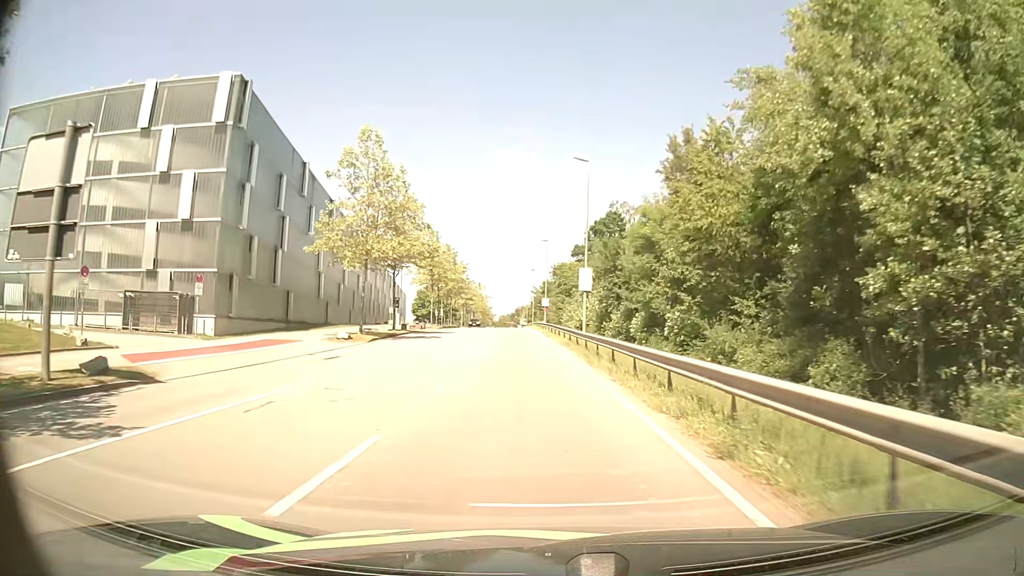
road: secondary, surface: asphalt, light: Day
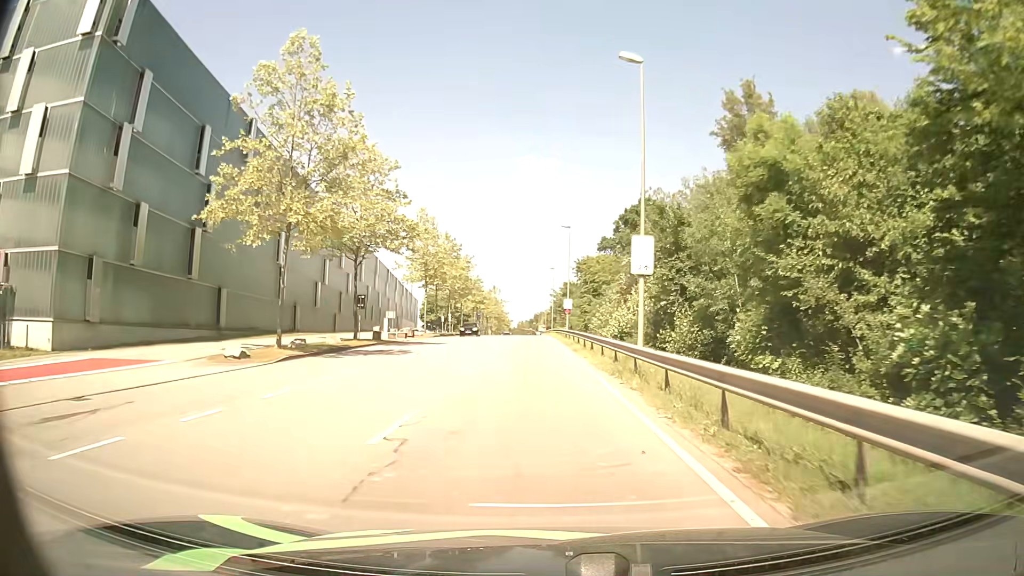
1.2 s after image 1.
(-0.3, +15.4) m; -2°
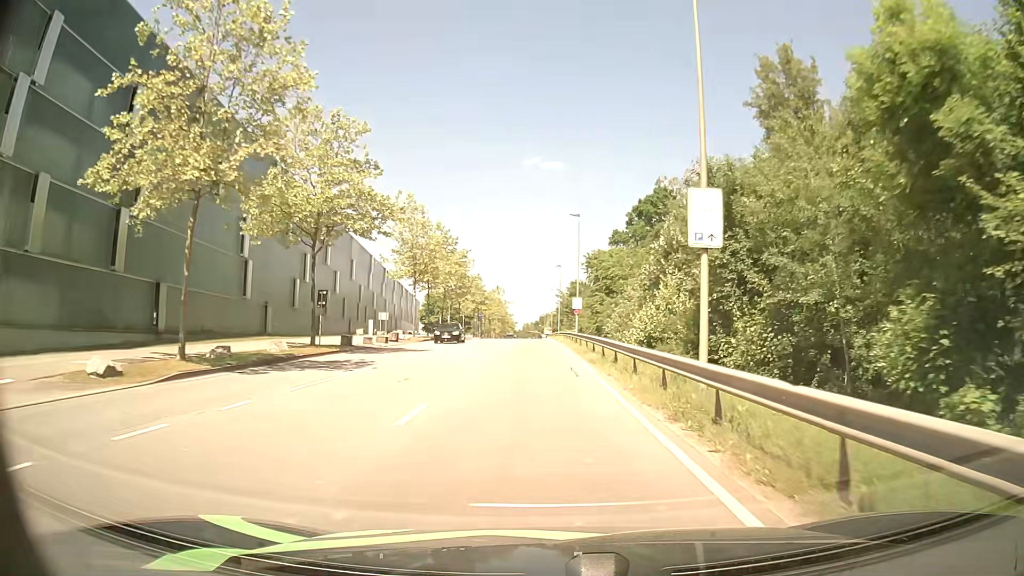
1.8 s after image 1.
(0.0, +7.8) m; 0°
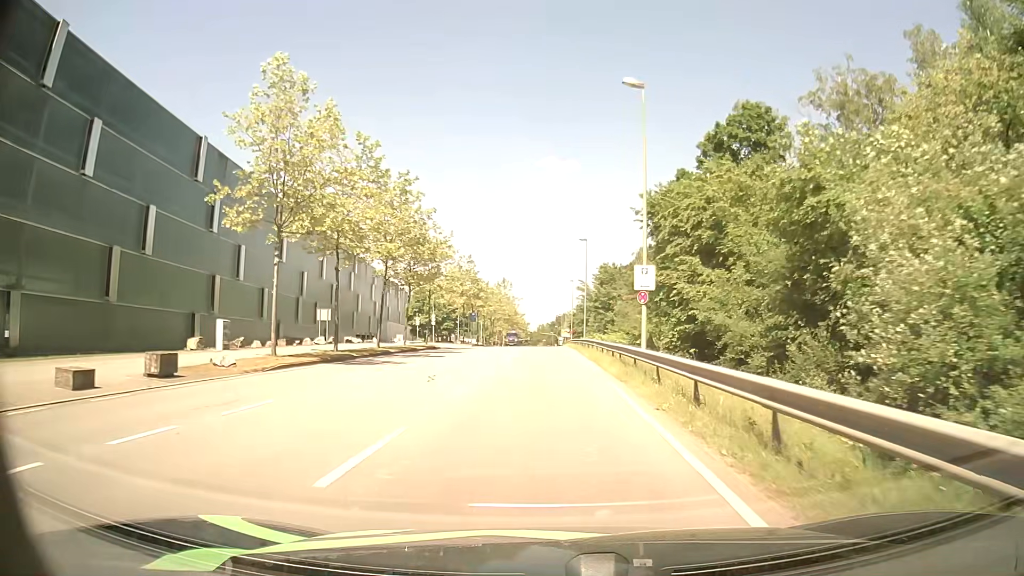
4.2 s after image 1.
(-0.5, +30.2) m; -2°
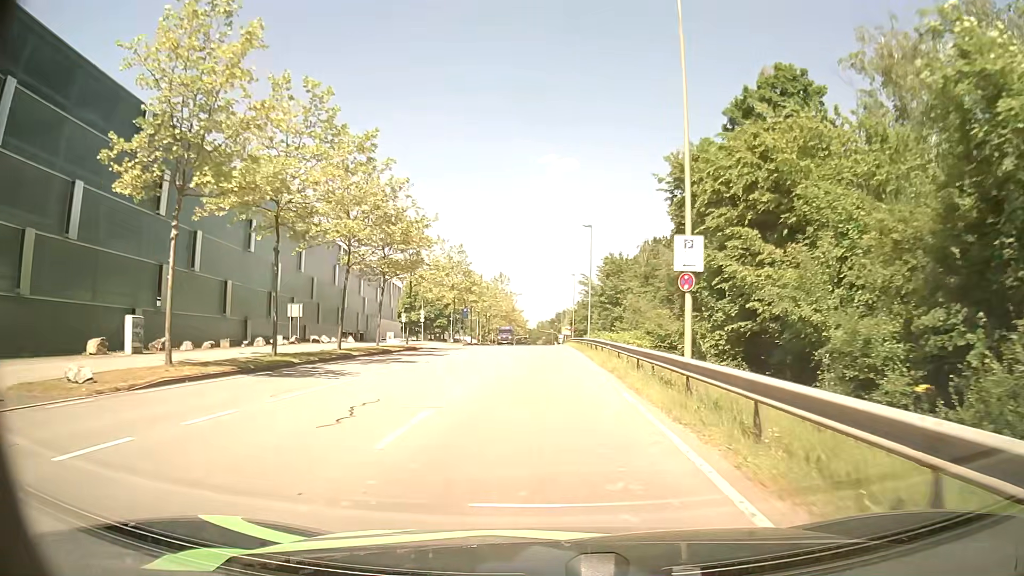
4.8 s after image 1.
(0.0, +7.2) m; 0°
